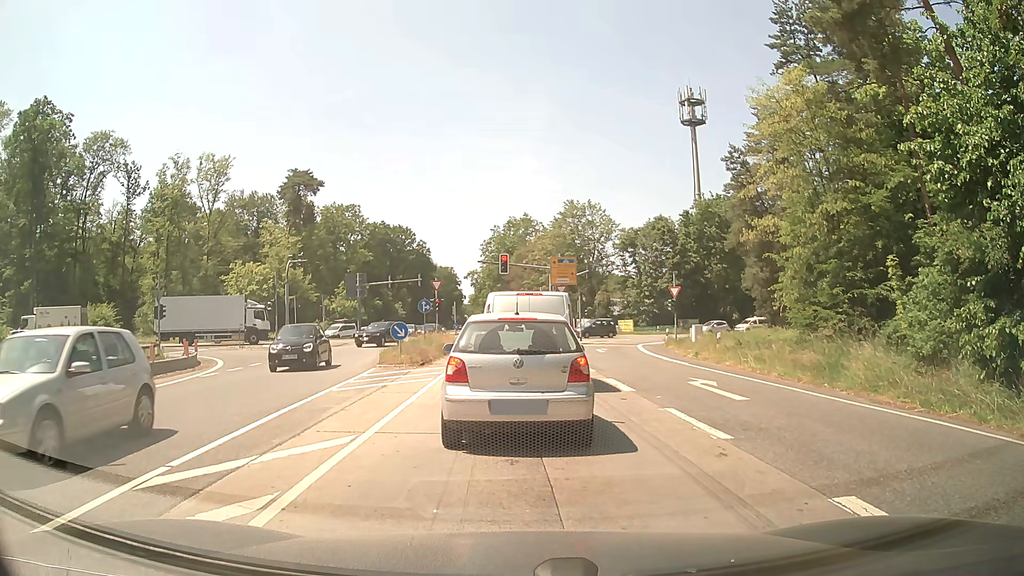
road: secondary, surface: asphalt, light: Day
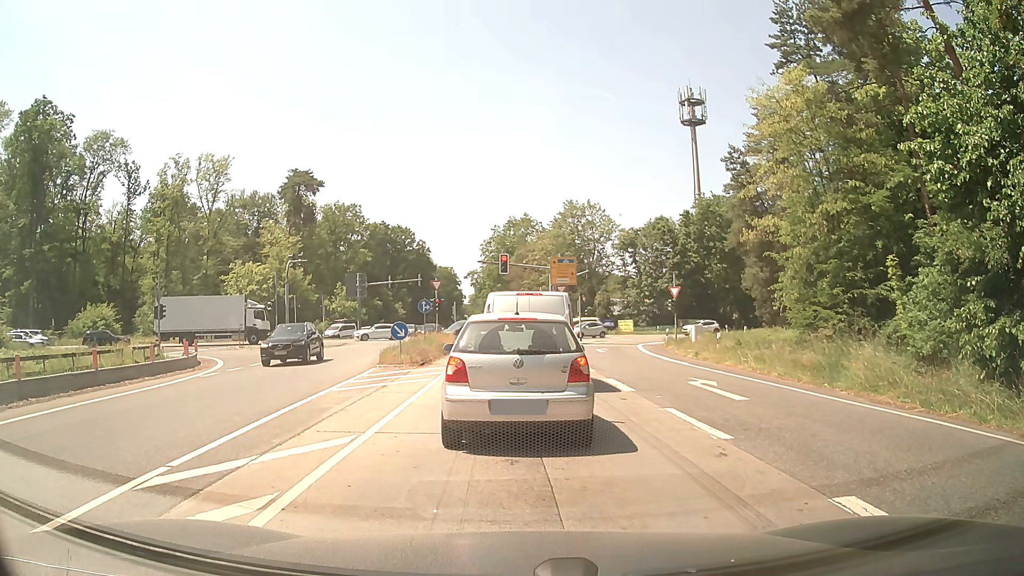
(0.0, 0.0) m; 0°
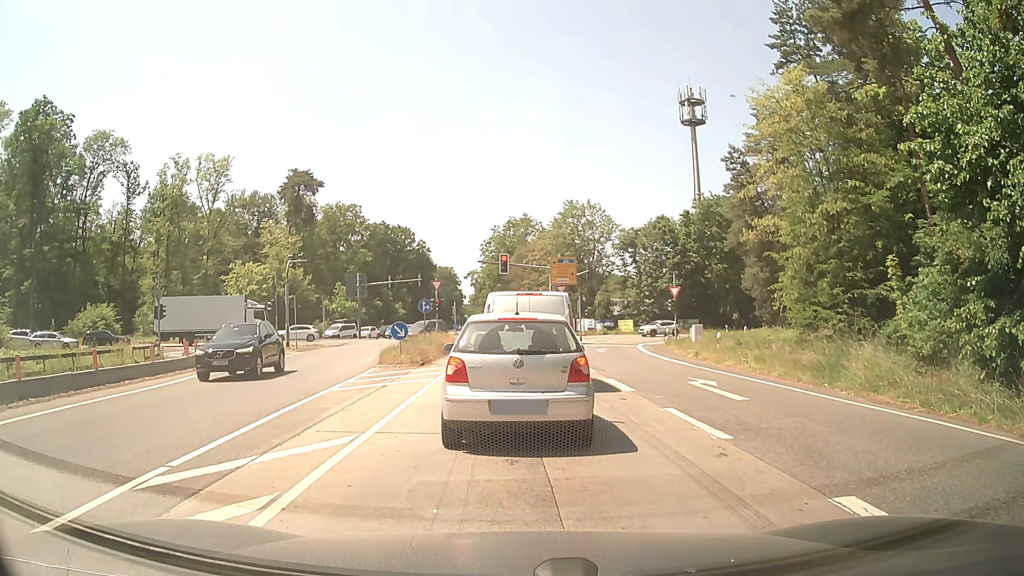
(0.0, 0.0) m; 0°
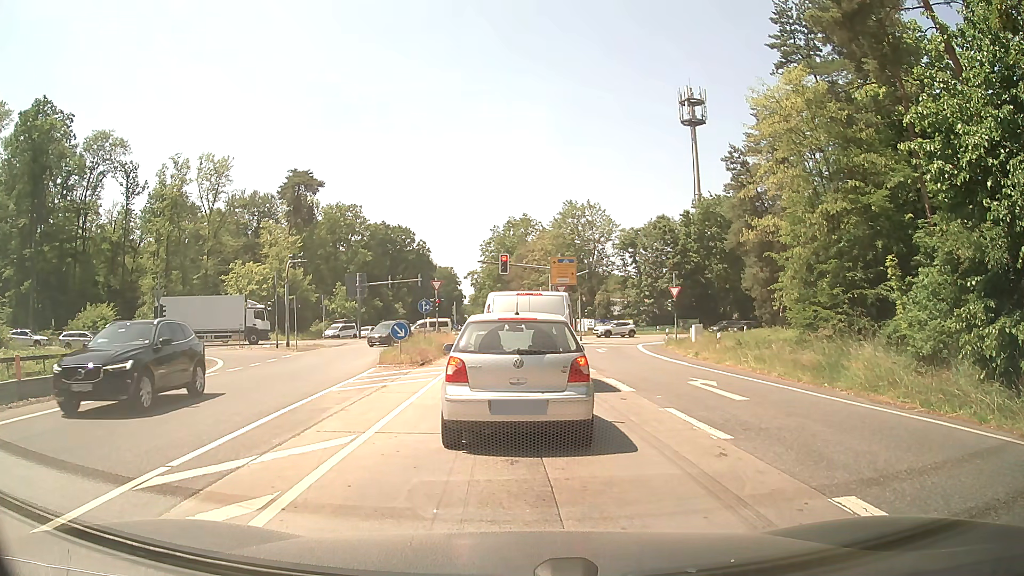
(0.0, 0.0) m; 0°
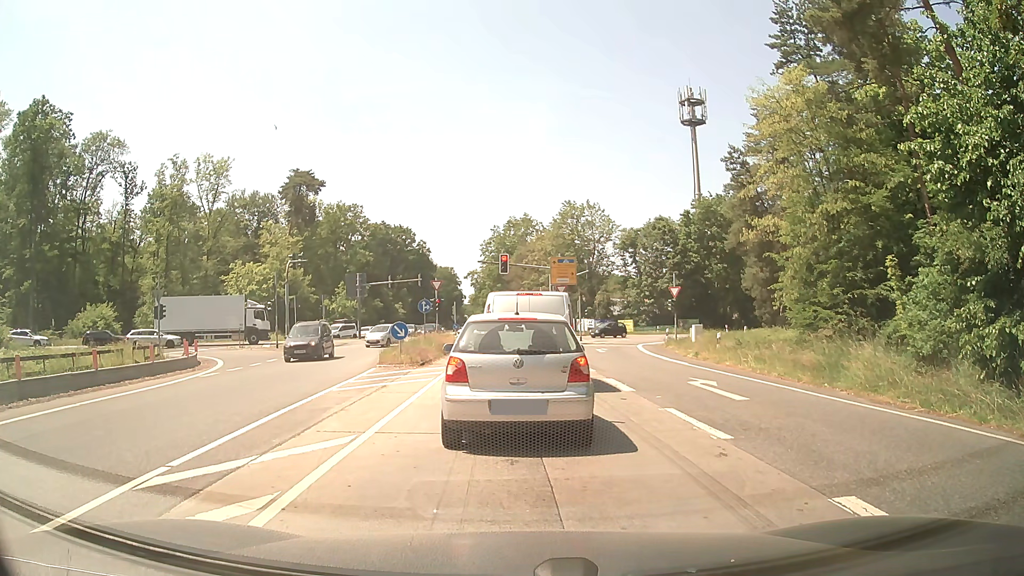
(0.0, 0.0) m; 0°
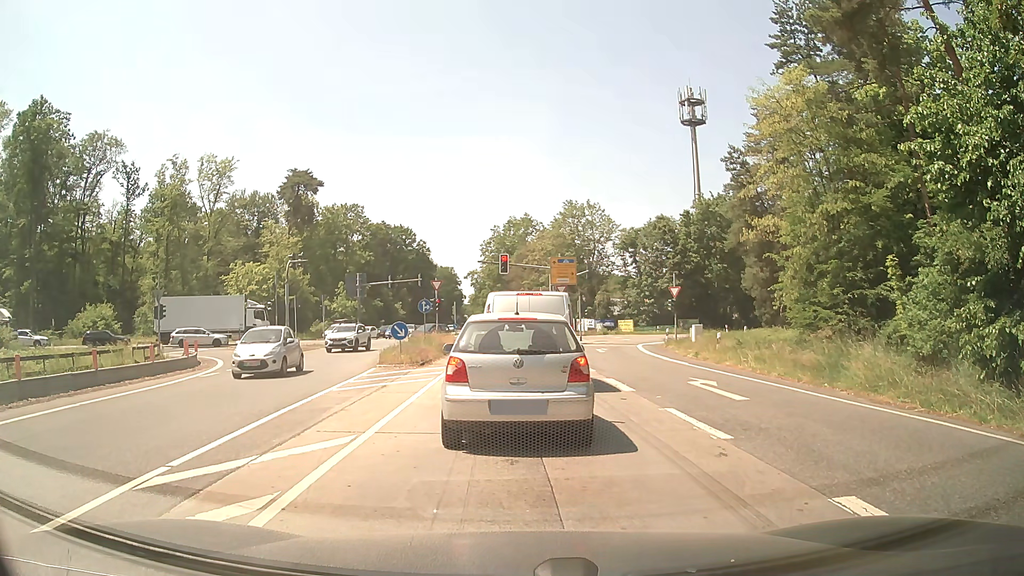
(0.0, 0.0) m; 0°
